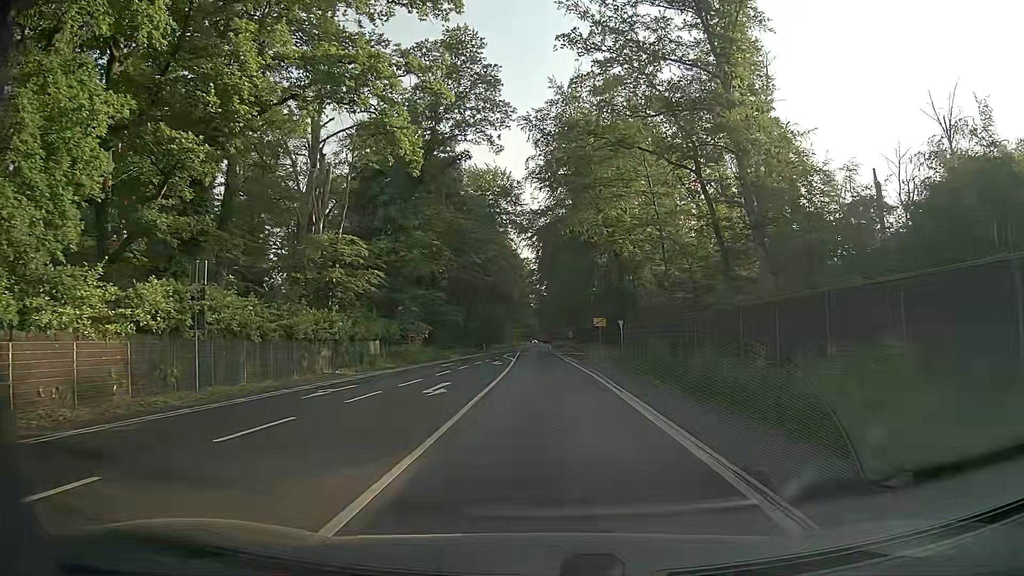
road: secondary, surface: asphalt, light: Day
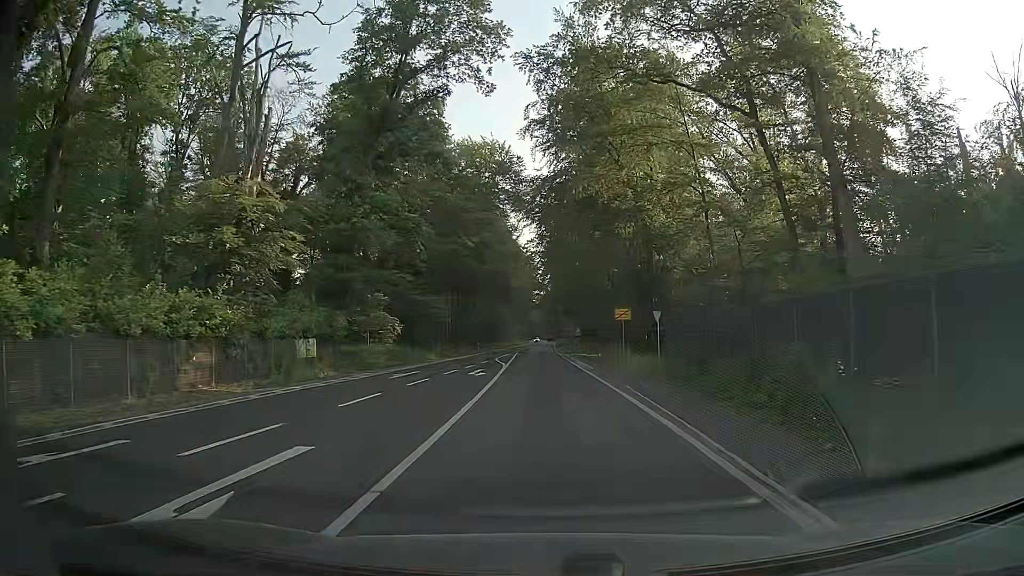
(-0.1, +13.4) m; -1°
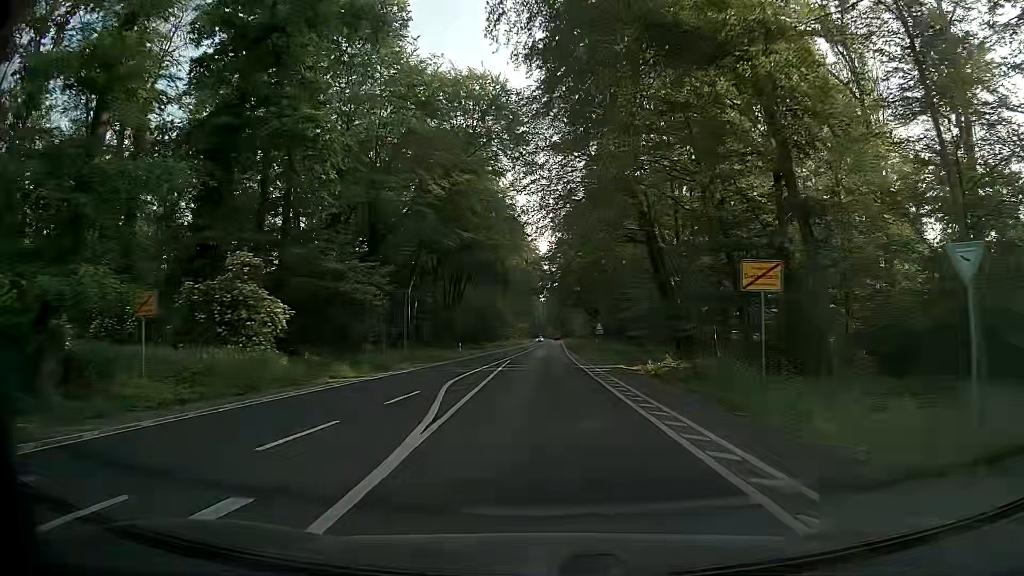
(+0.1, +24.1) m; -1°
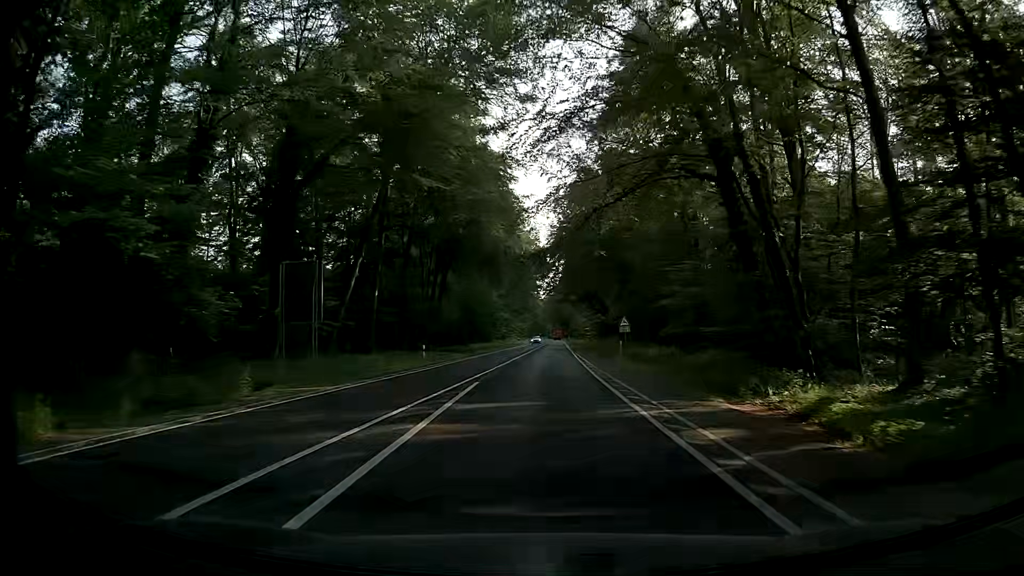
(+0.1, +18.8) m; 0°
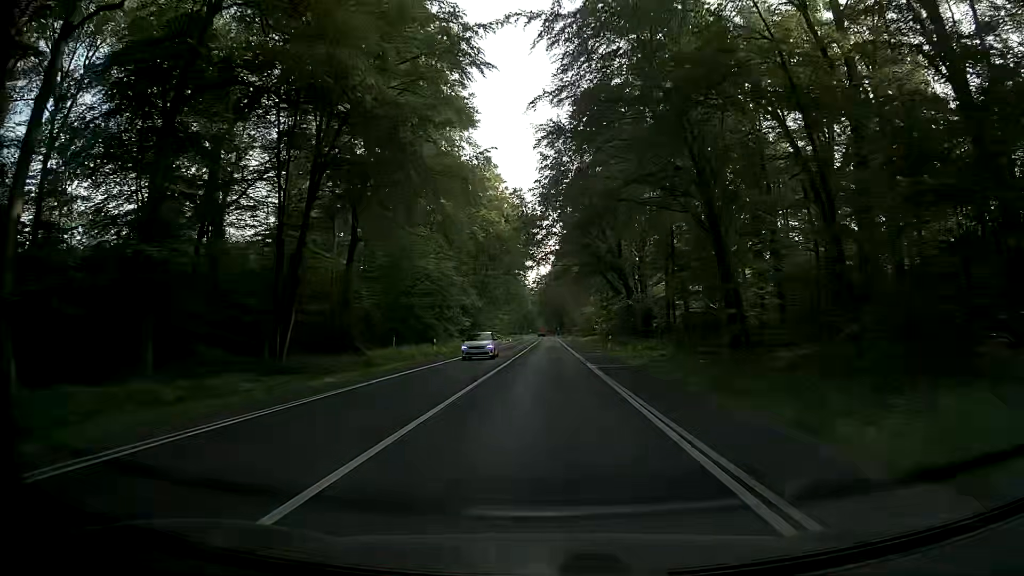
(+0.7, +43.1) m; +1°
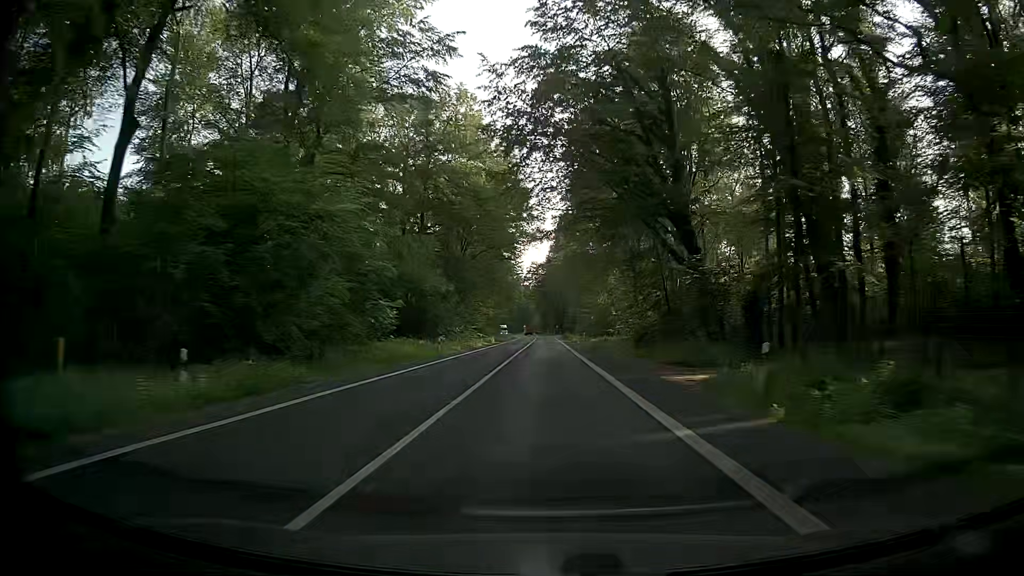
(0.0, +33.2) m; 0°
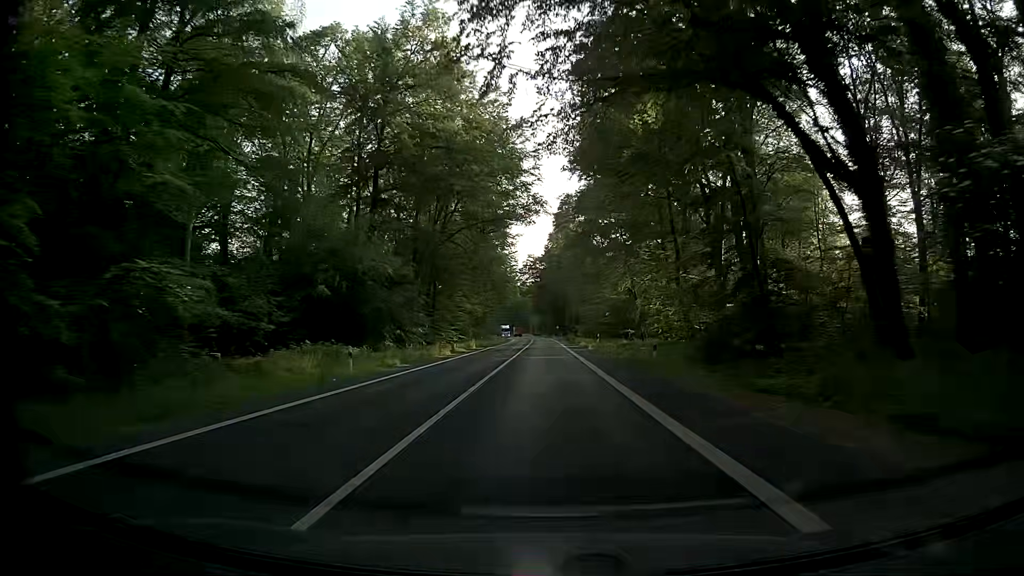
(0.0, +22.0) m; 0°
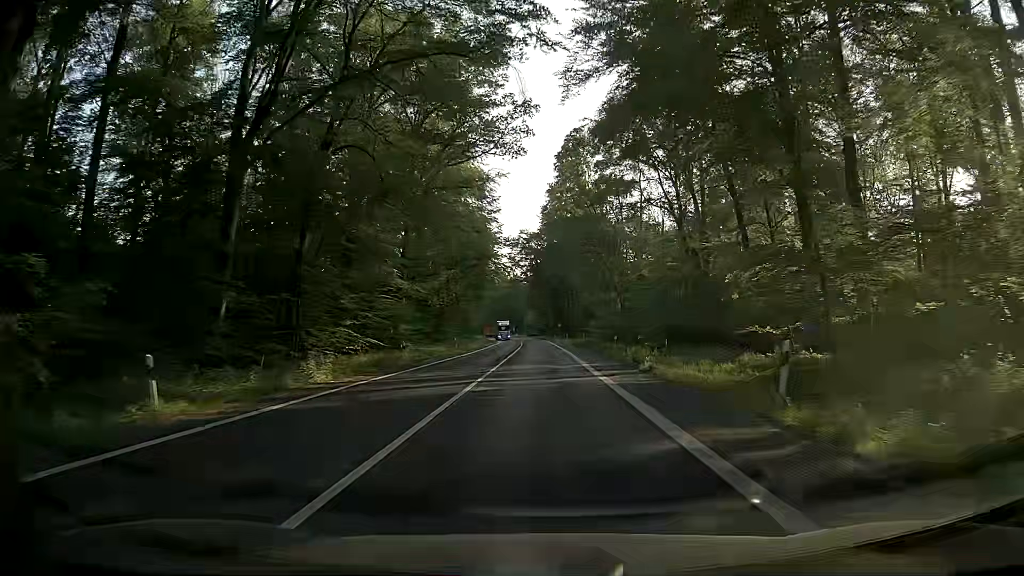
(+0.3, +43.9) m; 0°
(0, +10) (0, +20) (0, +30) (0, +40) (0, +50) (0, +60) (0, +70) (-1, +80) (-1, +90) (-1, +100) m
